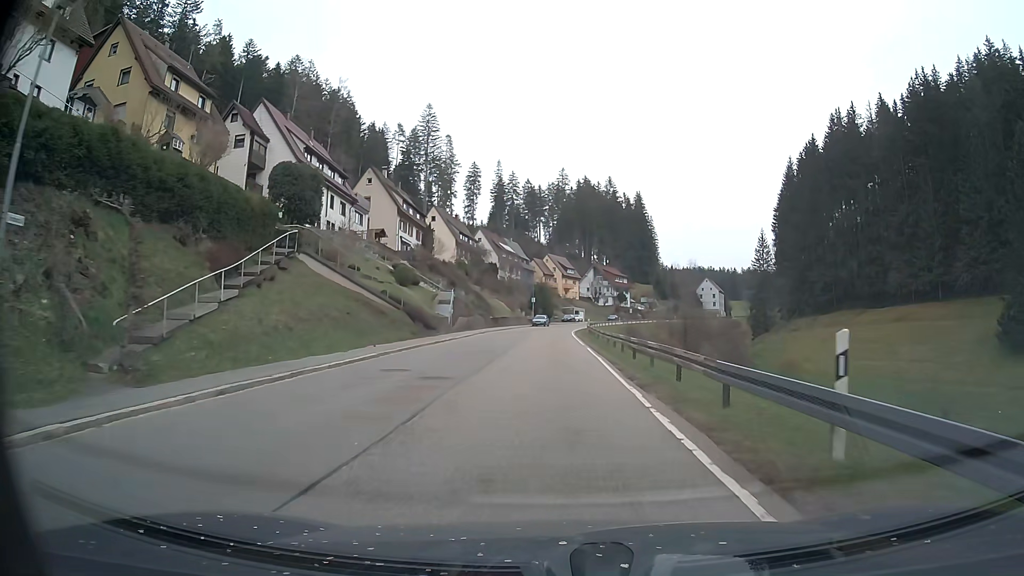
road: secondary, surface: asphalt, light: Day
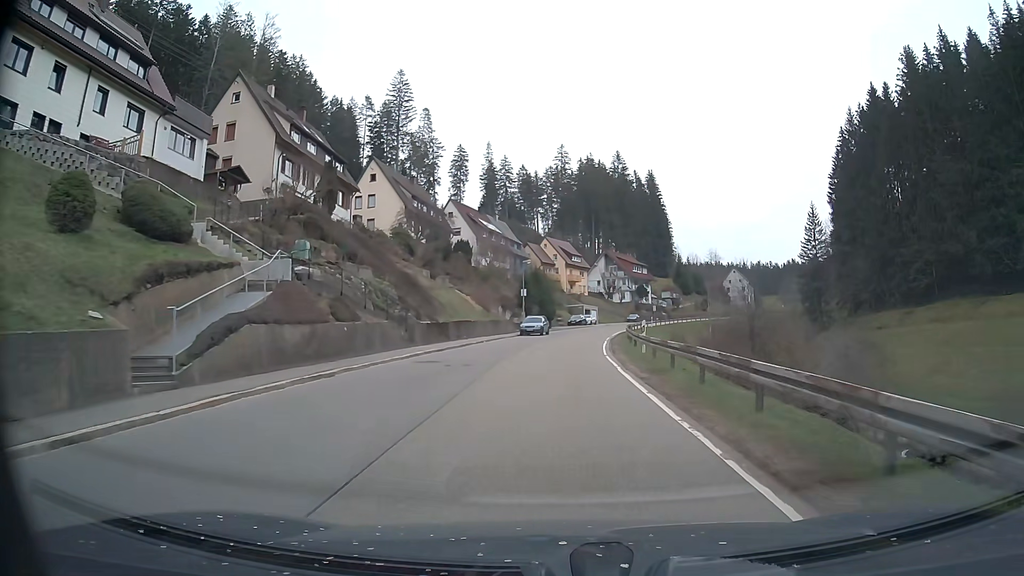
(+0.3, +36.8) m; 0°
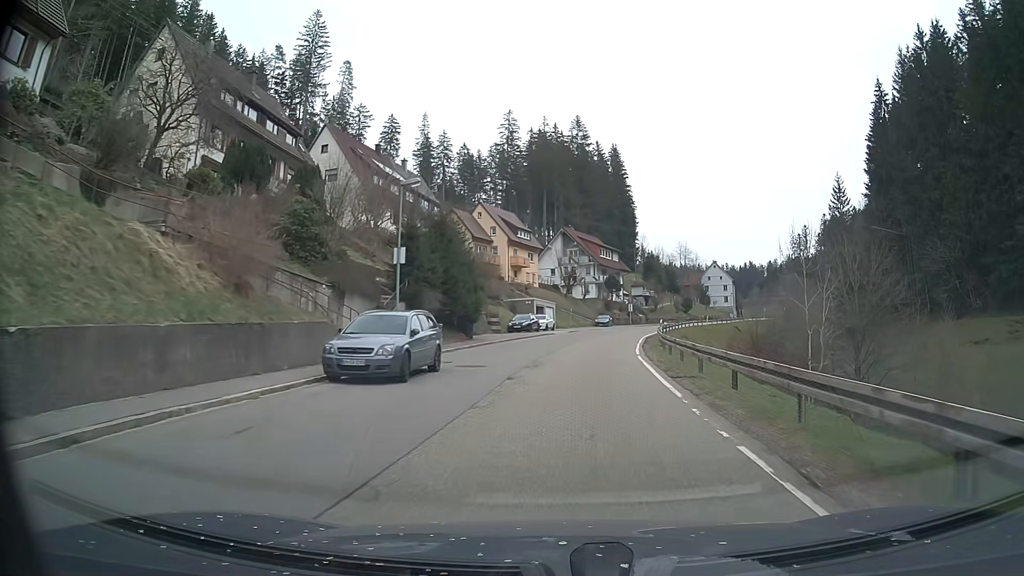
(+1.0, +37.2) m; +5°
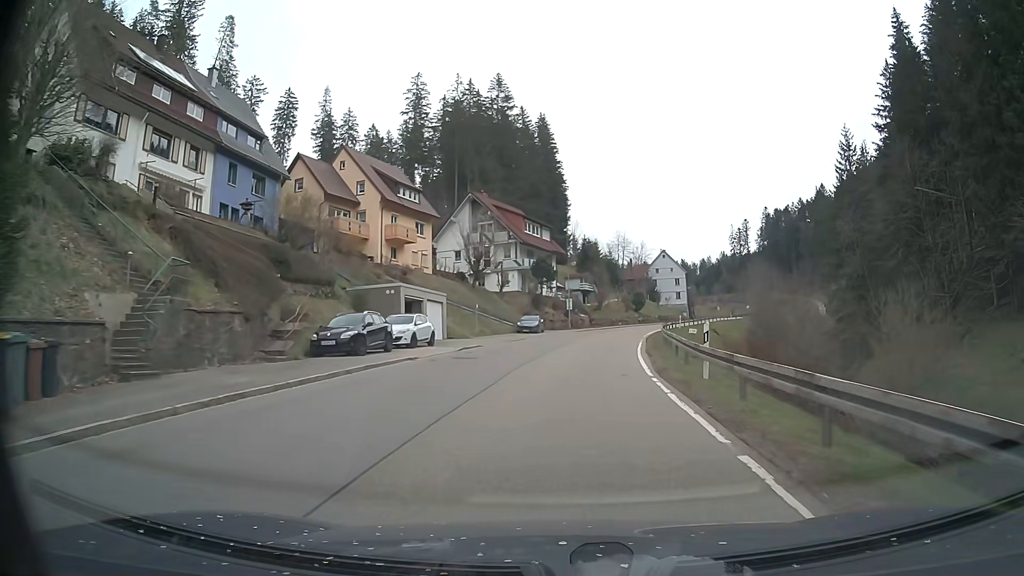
(+2.0, +29.9) m; +7°
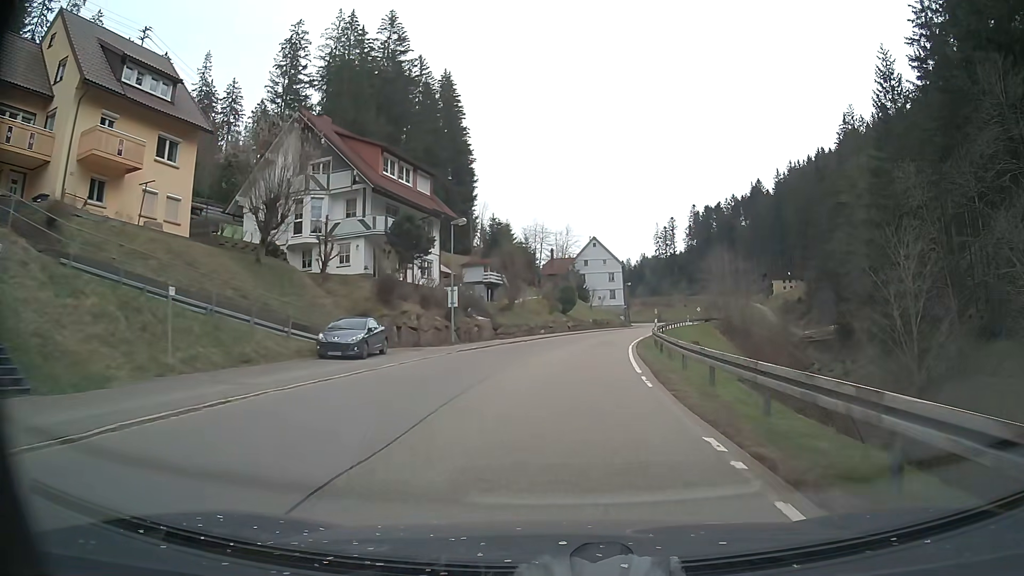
(+1.9, +30.2) m; +7°
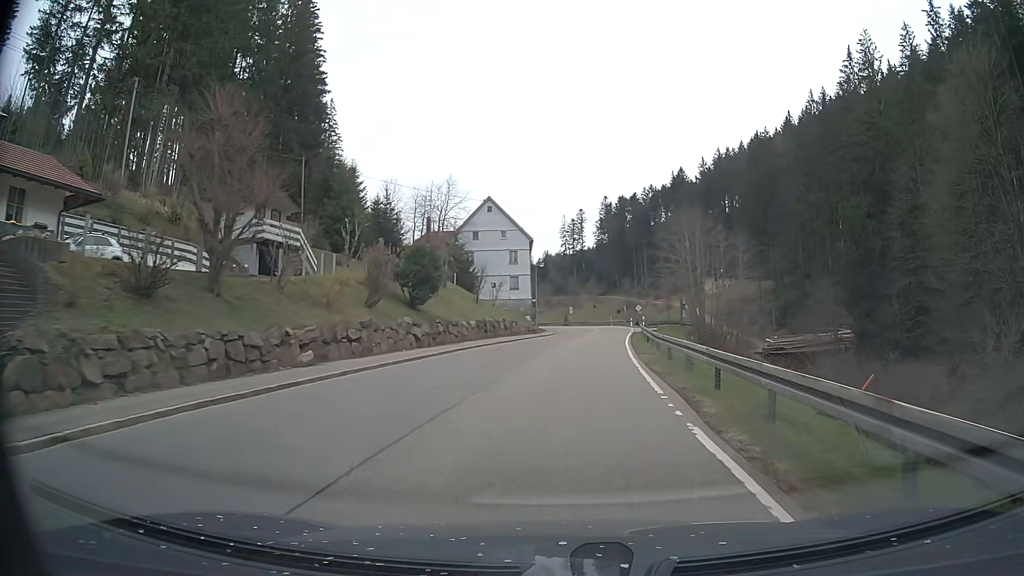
(+2.7, +36.9) m; +8°
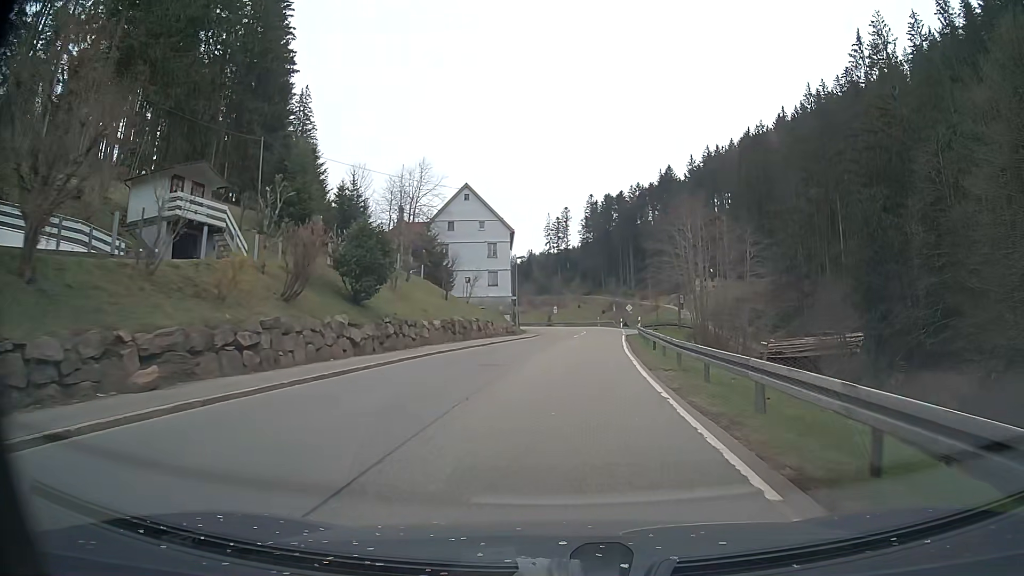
(+0.1, +7.1) m; +1°
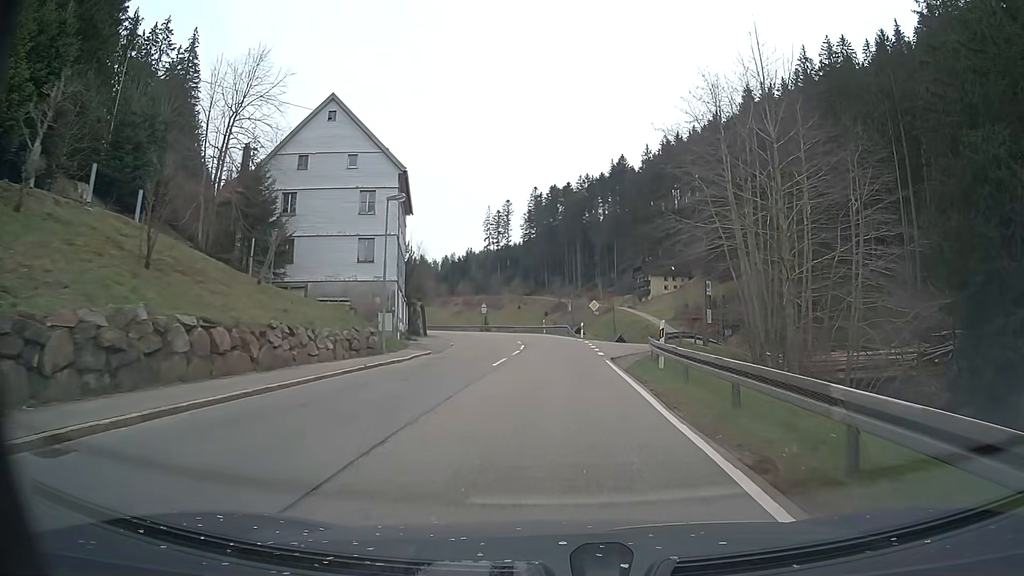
(+1.5, +28.4) m; +6°
(0, +10) (0, +20) (0, +30) (-1, +40) (-2, +50) (-5, +60) (-8, +69) (-14, +77) (-20, +85) (-26, +93) m
